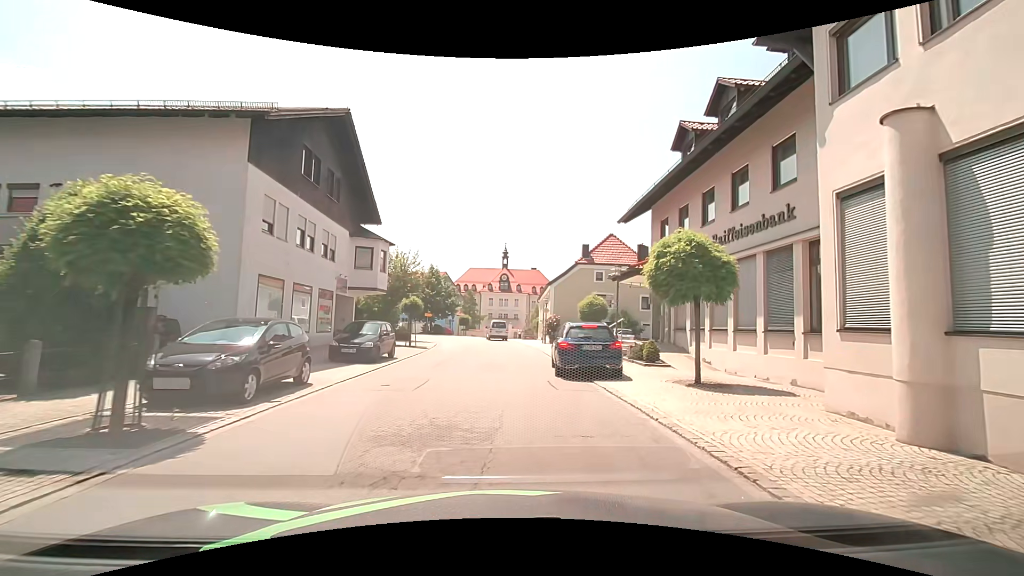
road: tertiary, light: Day
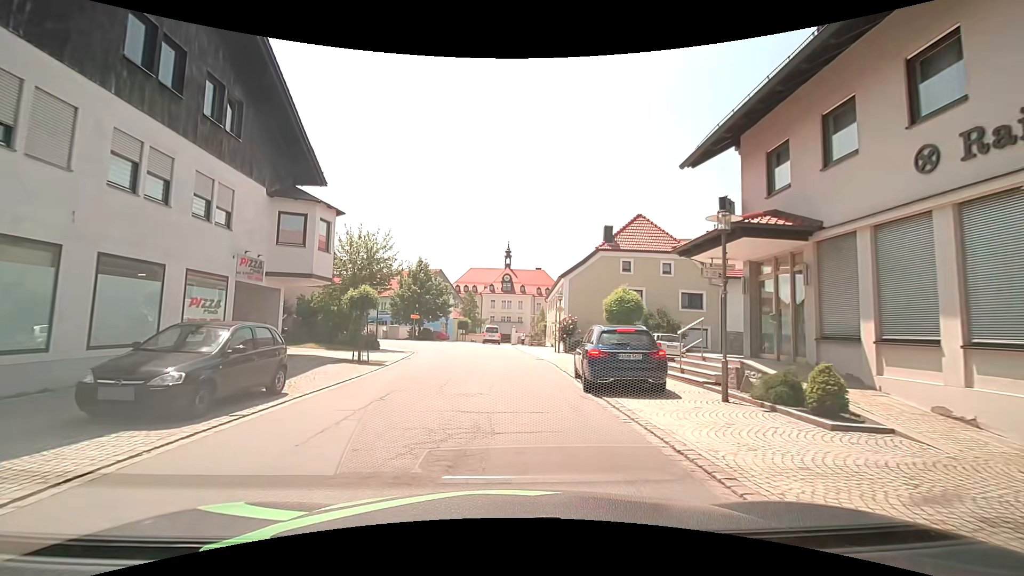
(+0.1, +9.9) m; 0°
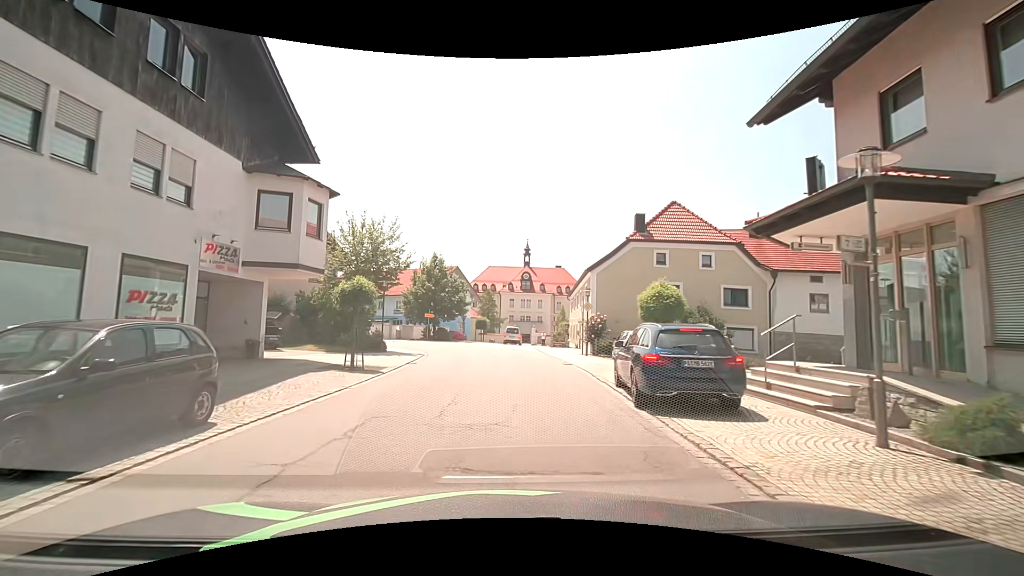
(-0.1, +3.4) m; -2°
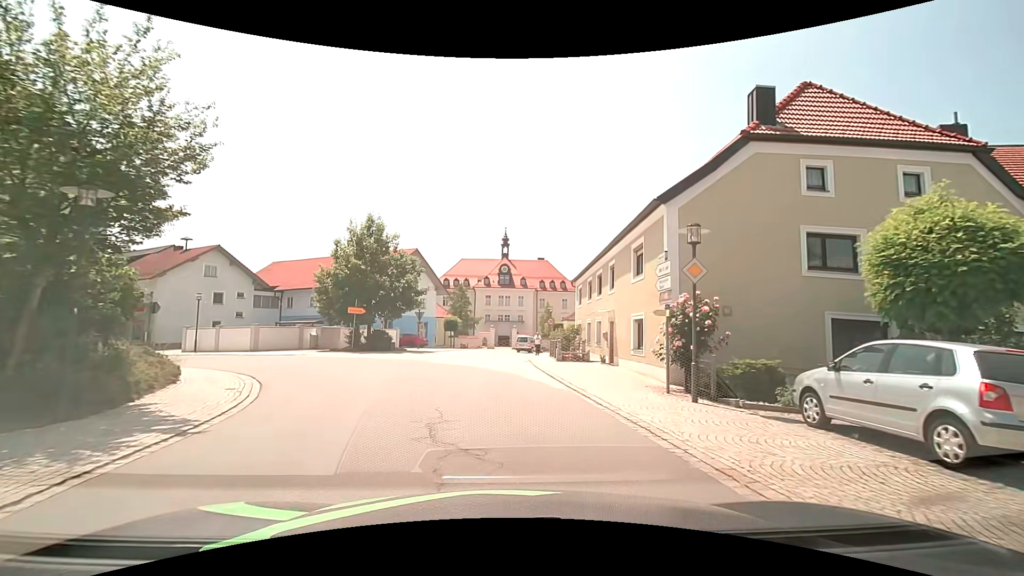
(0.0, +17.7) m; +4°
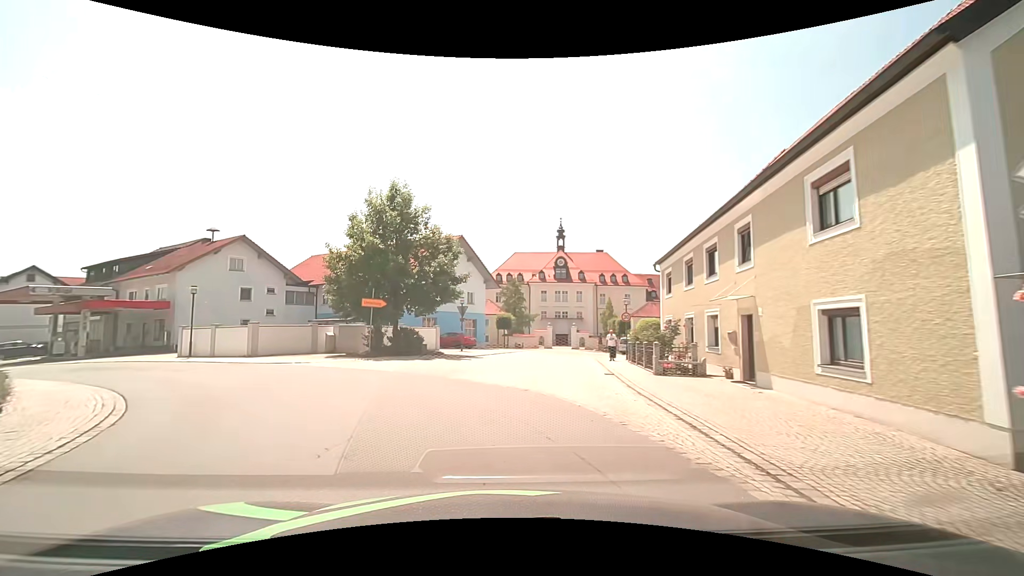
(-0.5, +8.0) m; -7°
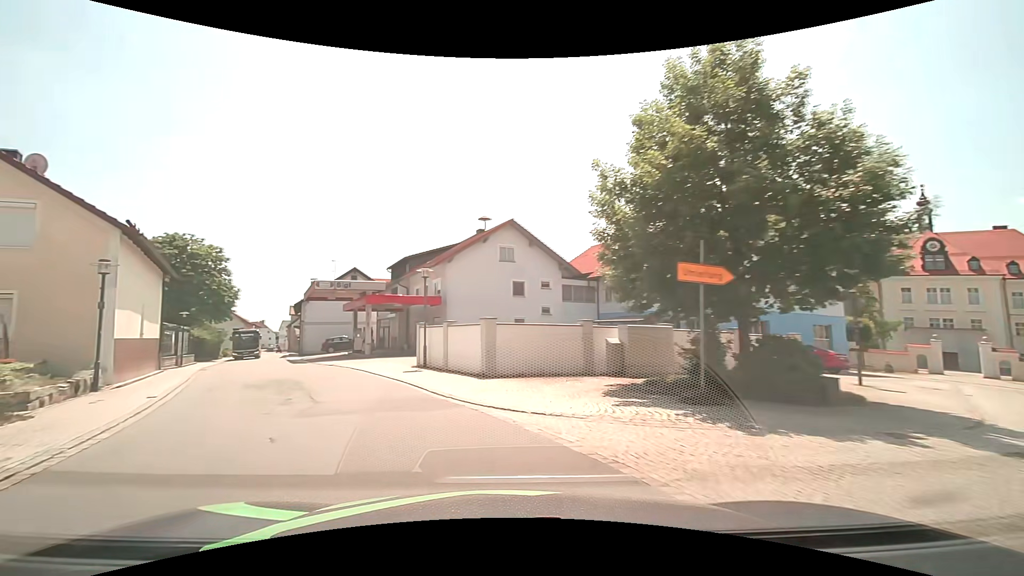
(-3.3, +12.8) m; -32°
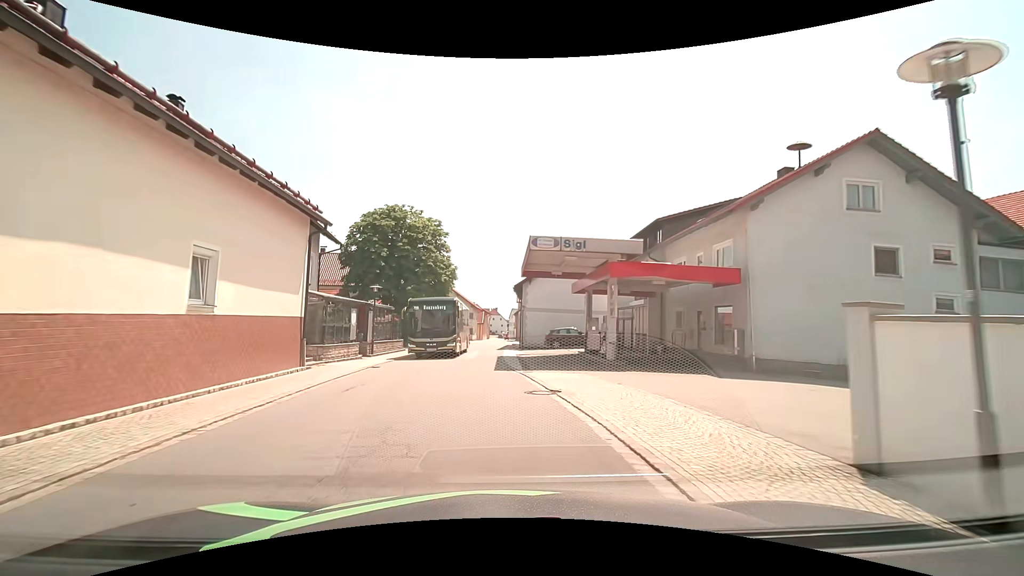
(-4.1, +14.1) m; -25°
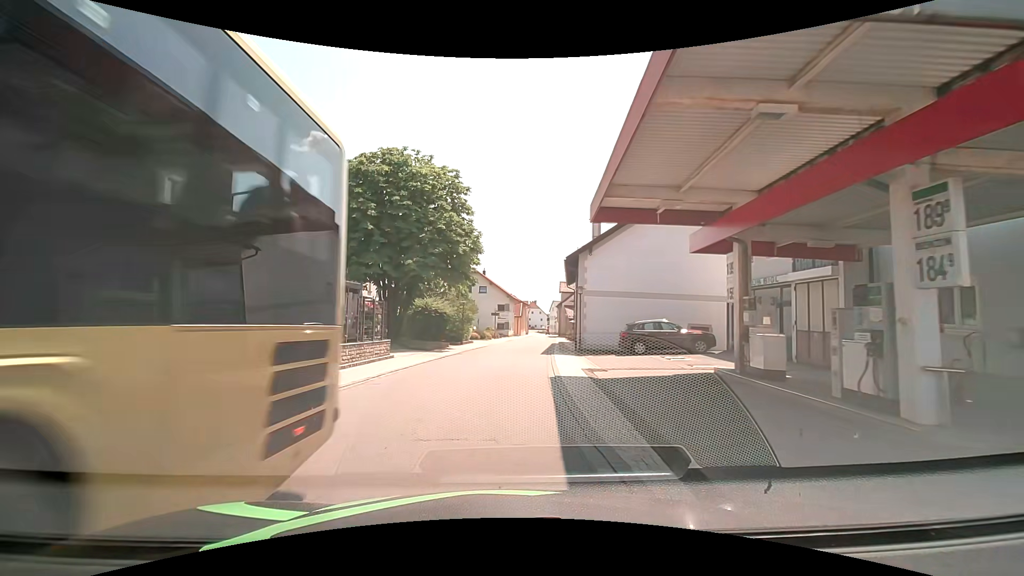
(-0.5, +14.8) m; -5°
(0, +10) (0, +20) (+1, +30) (+2, +40) (+3, +50) (+4, +60) (+5, +70) (+6, +80) (+7, +90) (+8, +100) m
